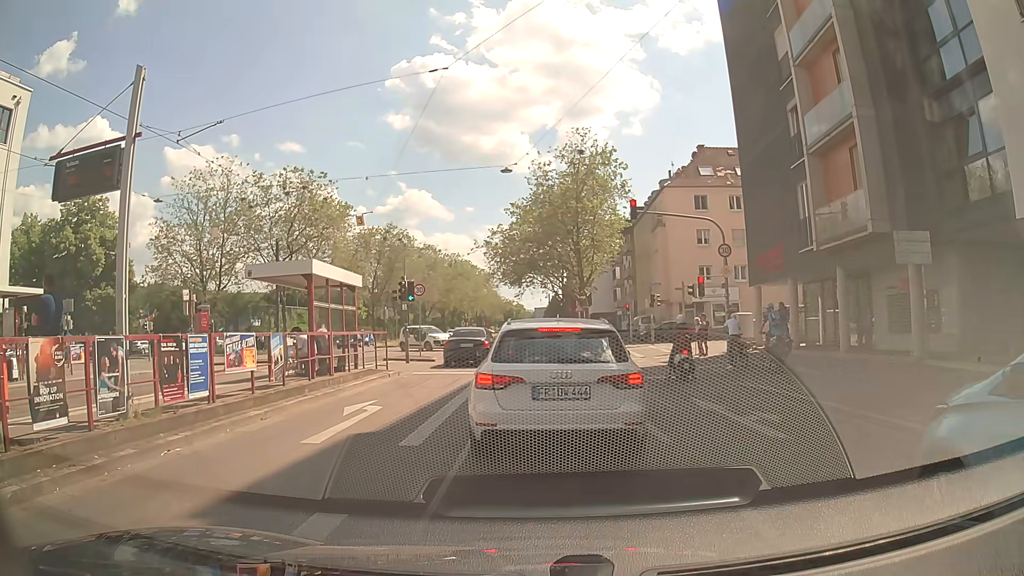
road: primary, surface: asphalt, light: Day
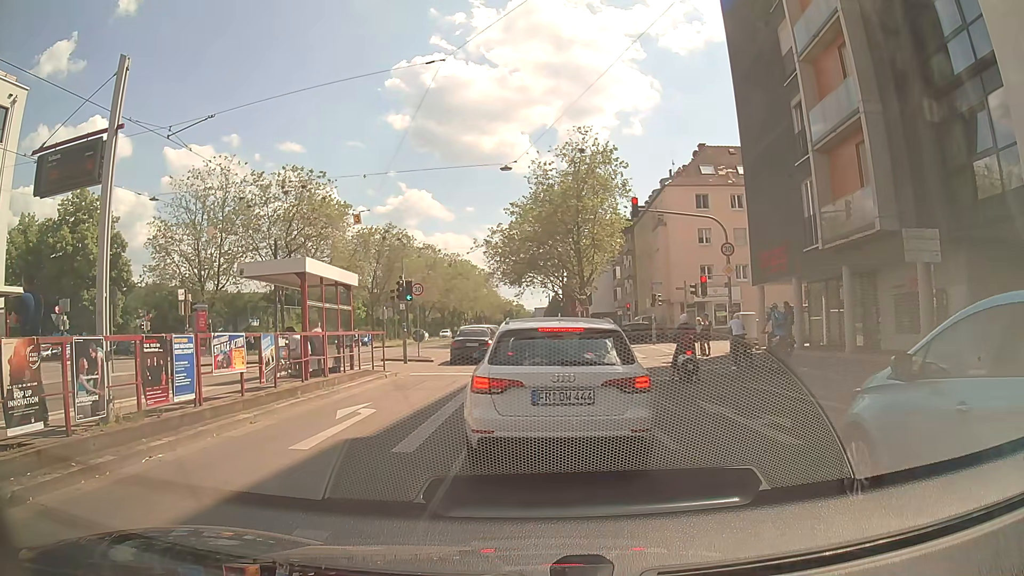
(0.0, +0.4) m; 0°
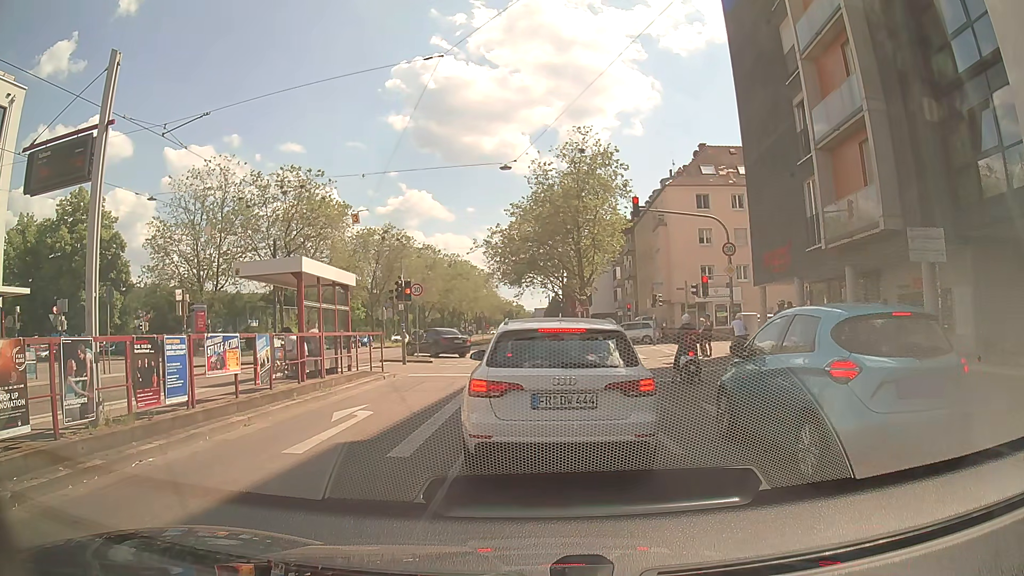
(0.0, +0.3) m; 0°
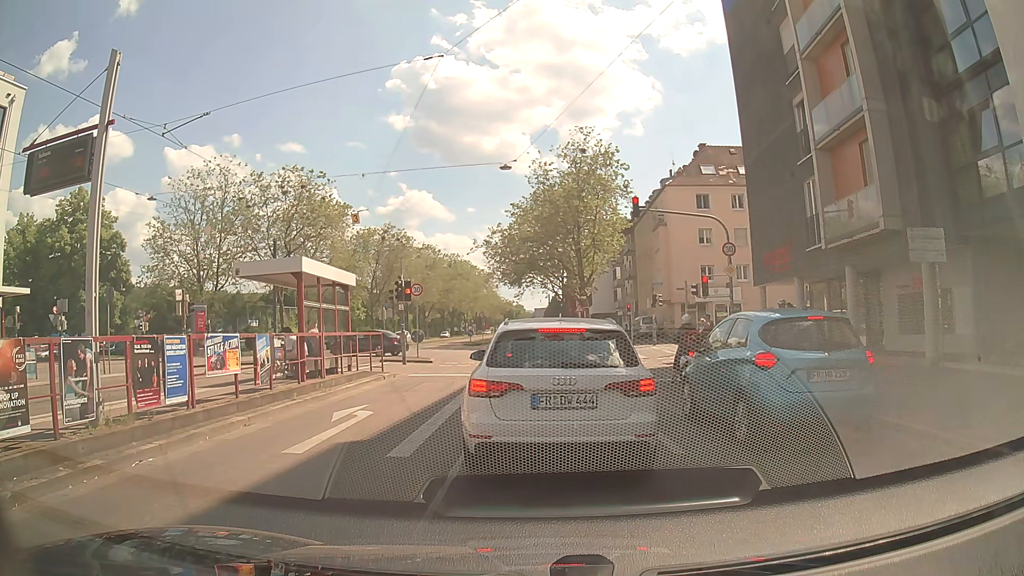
(0.0, 0.0) m; 0°
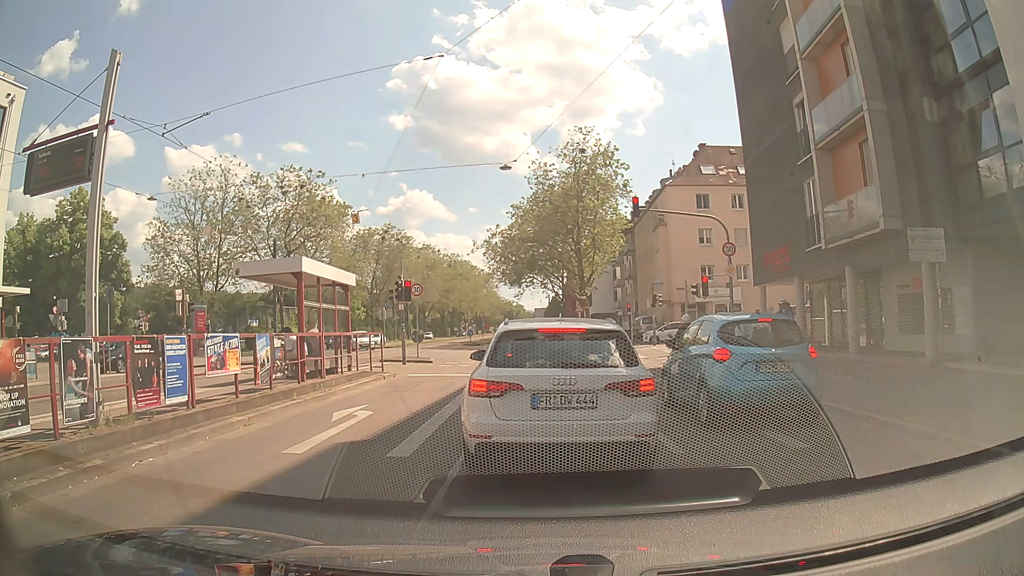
(0.0, 0.0) m; 0°
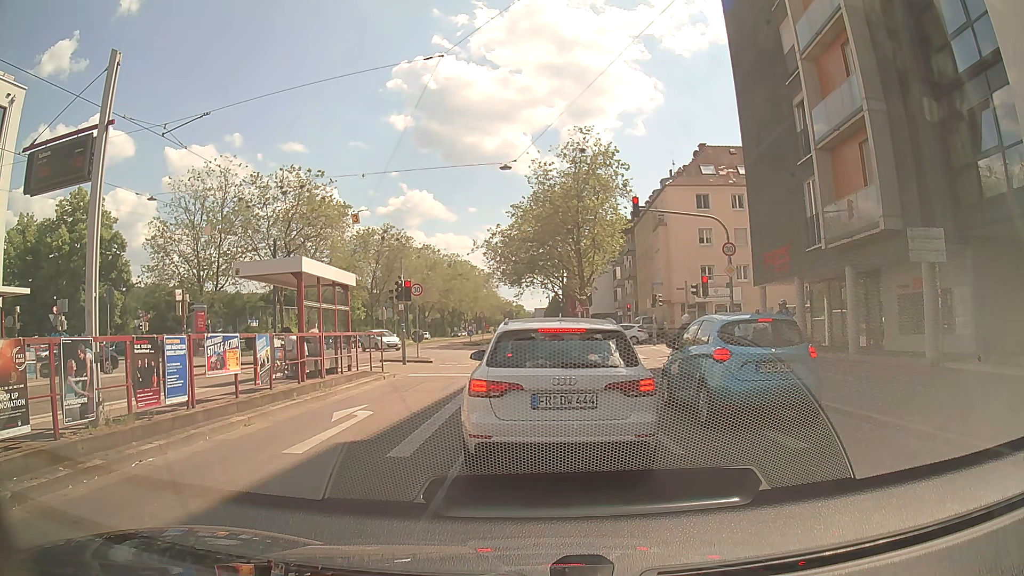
(0.0, 0.0) m; 0°
(0, +10) (0, +20) (0, +30) (-1, +40) (-2, +50) (-3, +60) (-3, +70) (-3, +80) (-4, +90) (-4, +100) m
